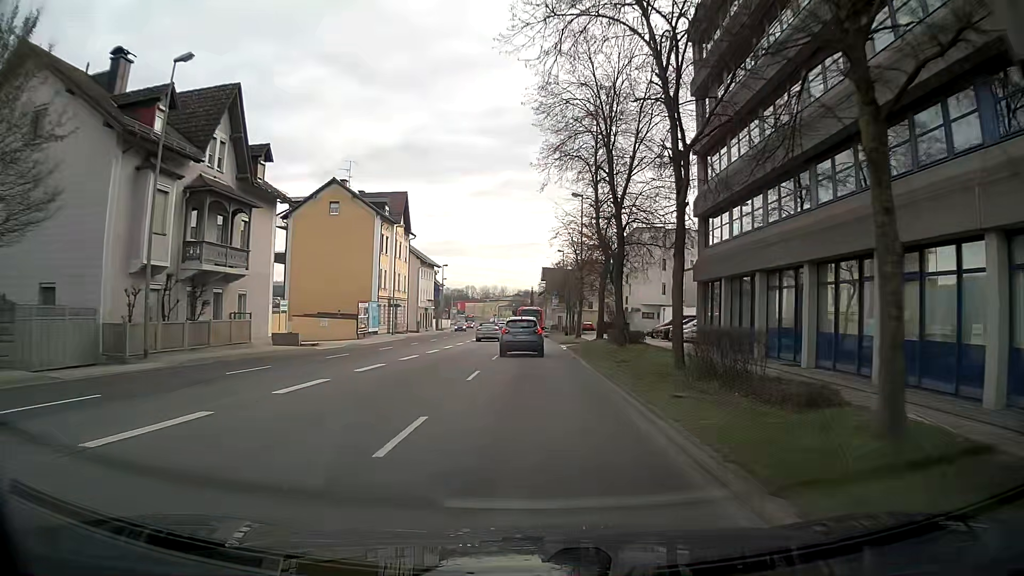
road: primary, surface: asphalt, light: Day
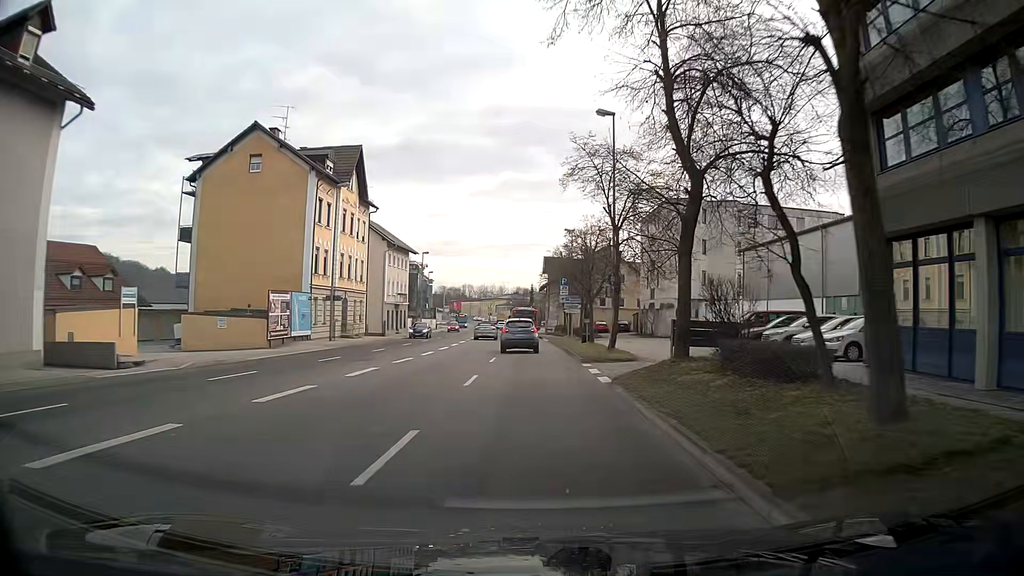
(0.0, +19.3) m; 0°
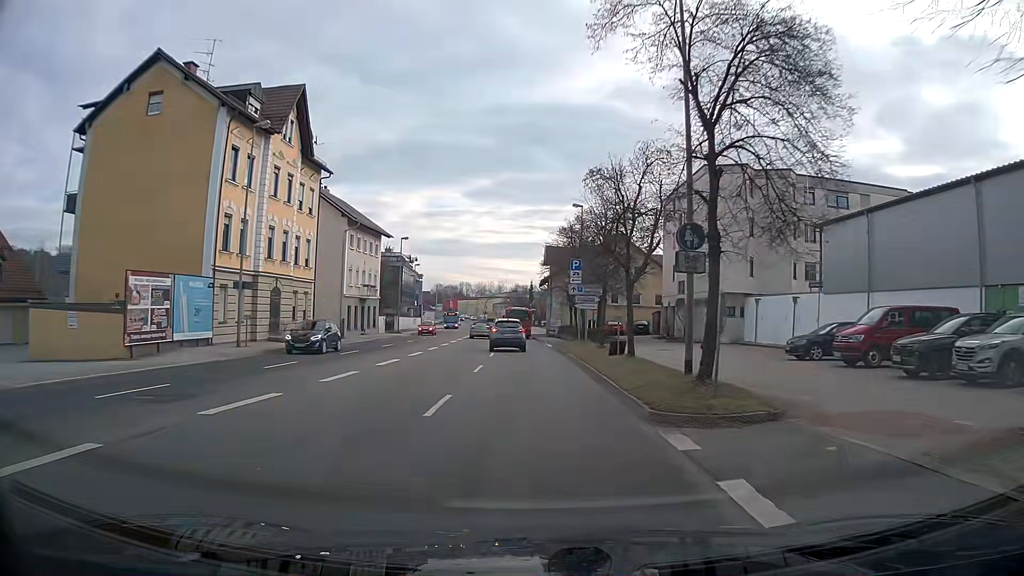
(0.0, +14.0) m; 0°
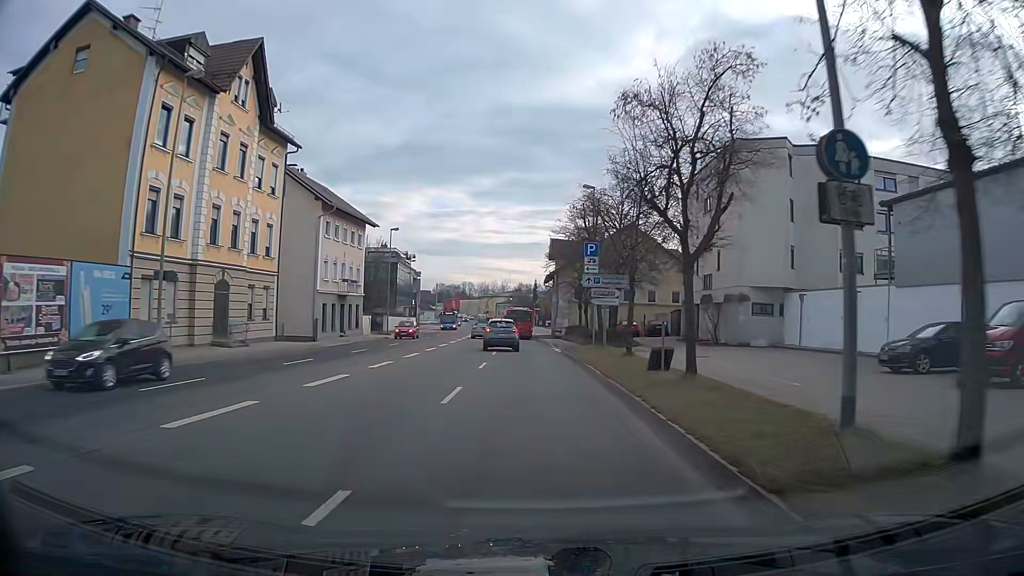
(0.0, +7.3) m; -1°
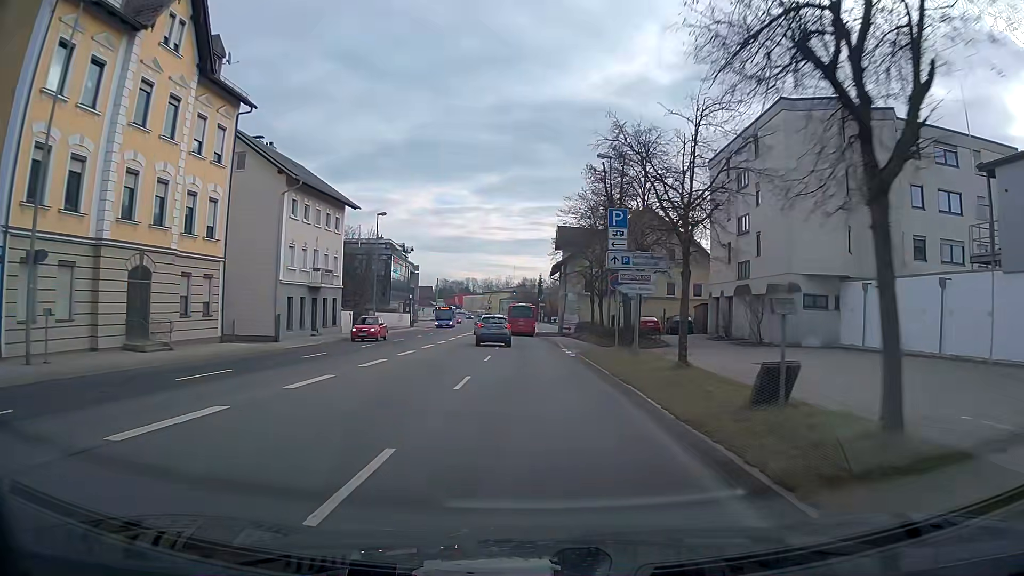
(0.0, +7.5) m; 0°
